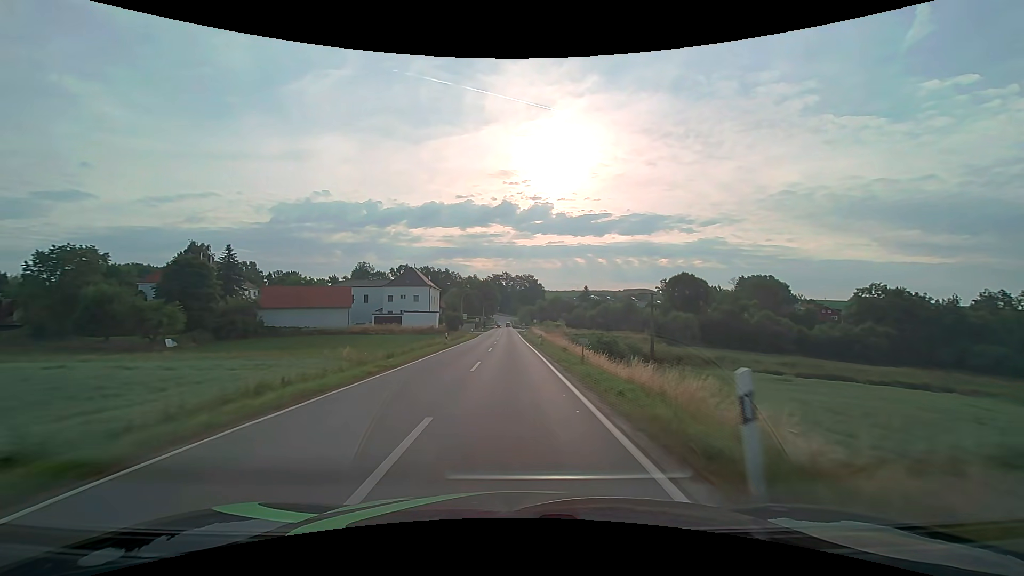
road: secondary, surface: asphalt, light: Day
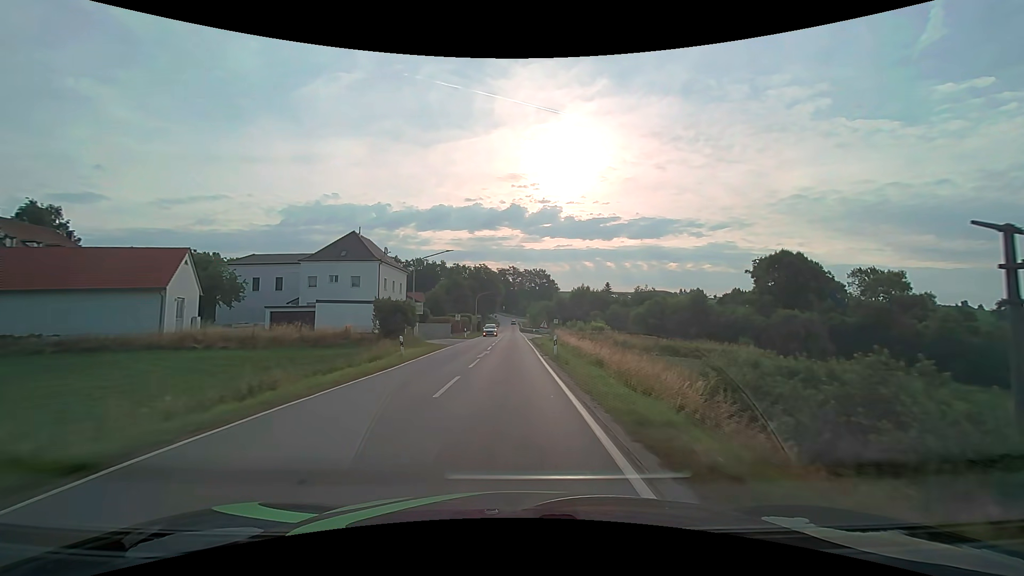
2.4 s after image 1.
(-0.2, +43.3) m; -1°
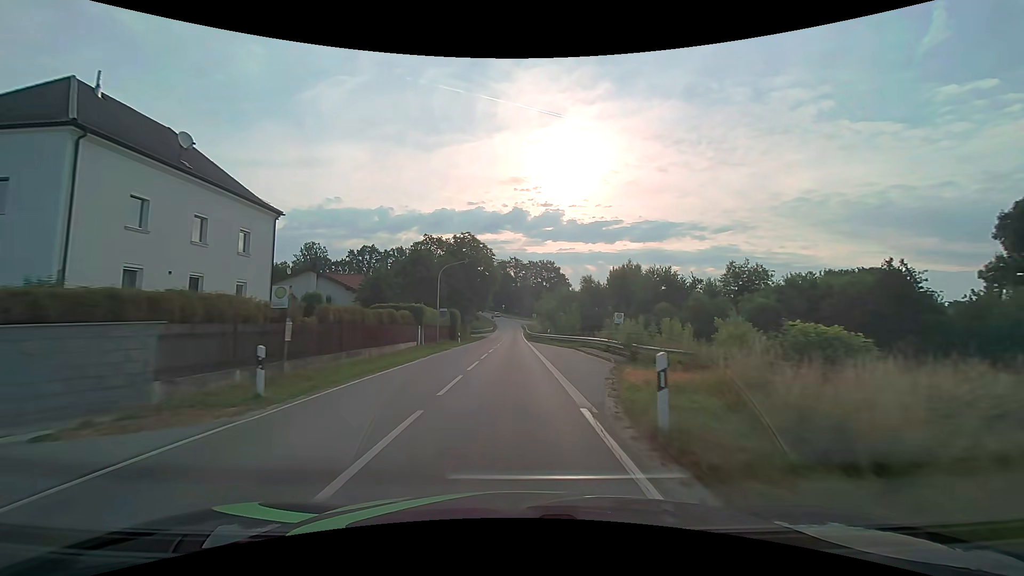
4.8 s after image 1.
(-0.2, +42.9) m; 0°
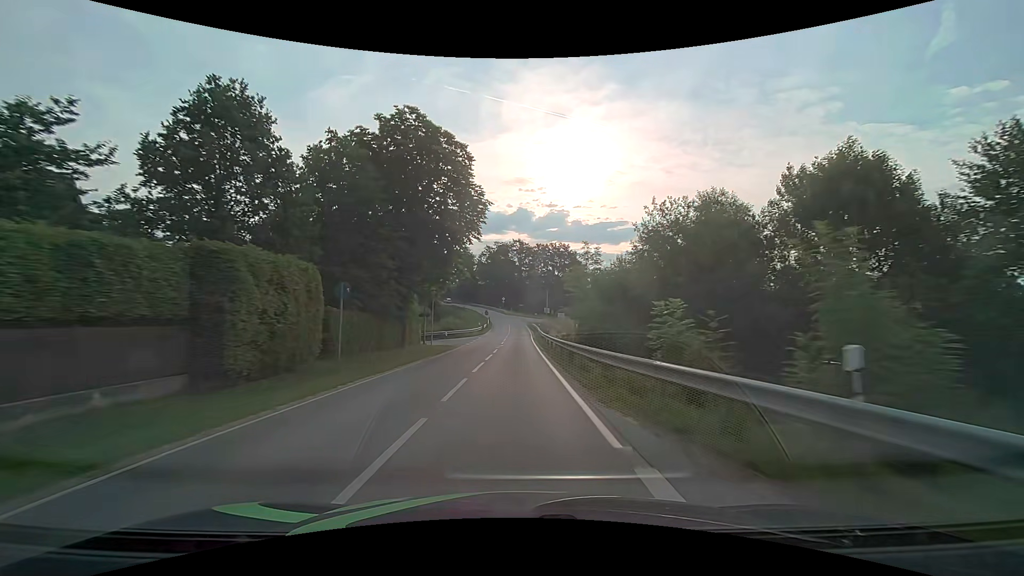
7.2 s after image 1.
(-0.1, +42.9) m; 0°
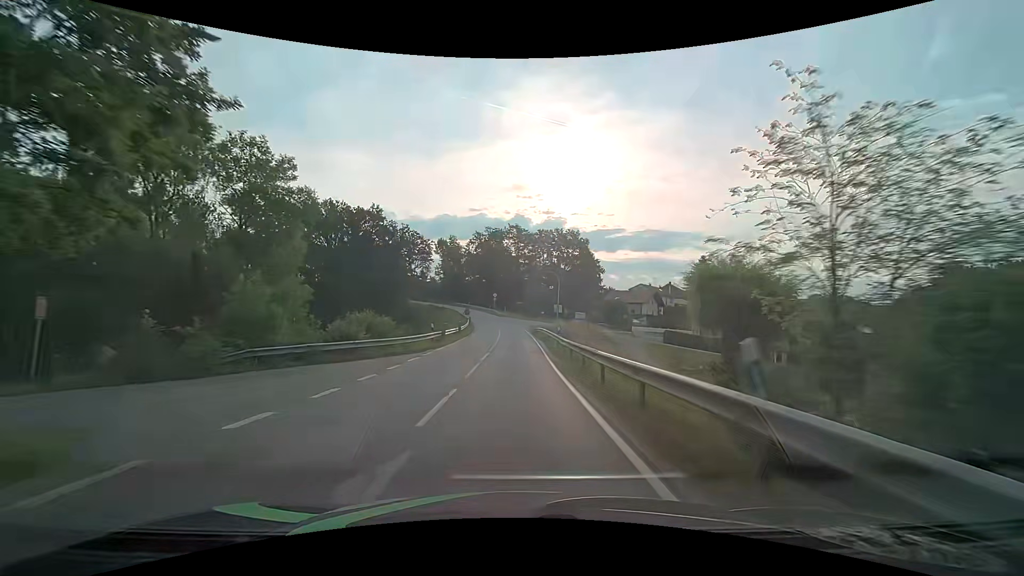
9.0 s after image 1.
(+0.1, +32.2) m; +1°
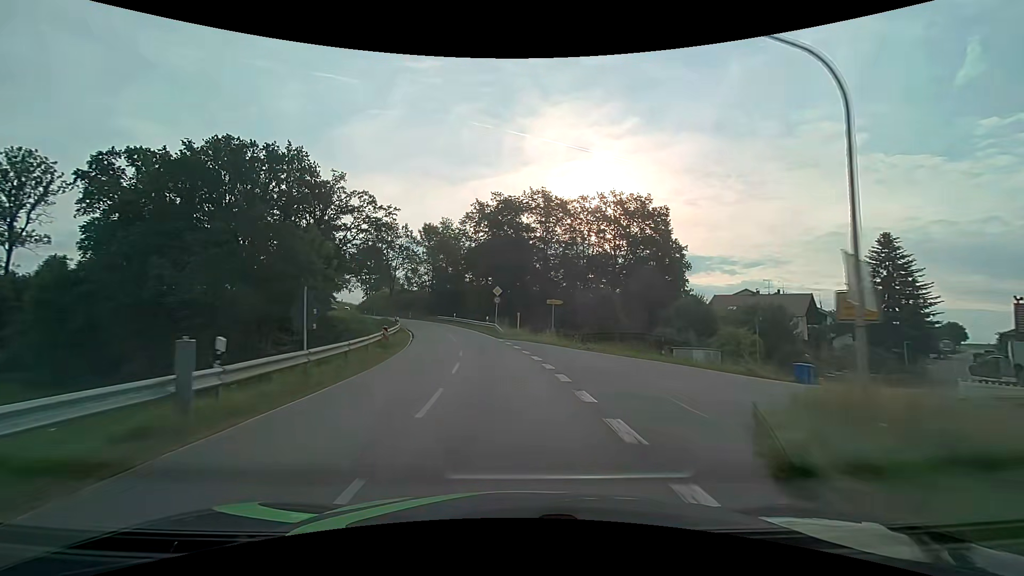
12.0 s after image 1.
(-0.5, +52.9) m; -3°
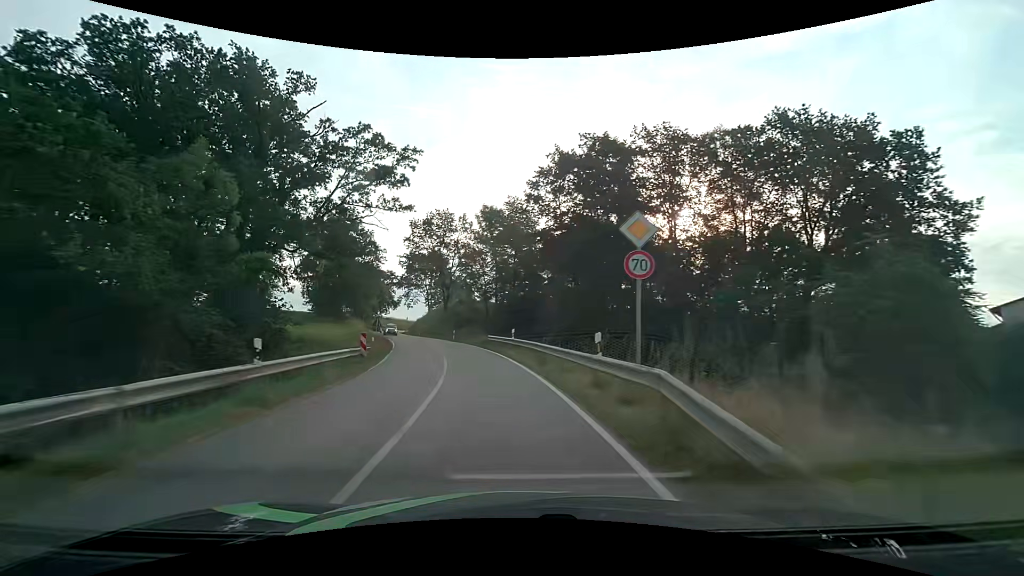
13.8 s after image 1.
(-2.2, +30.9) m; -9°
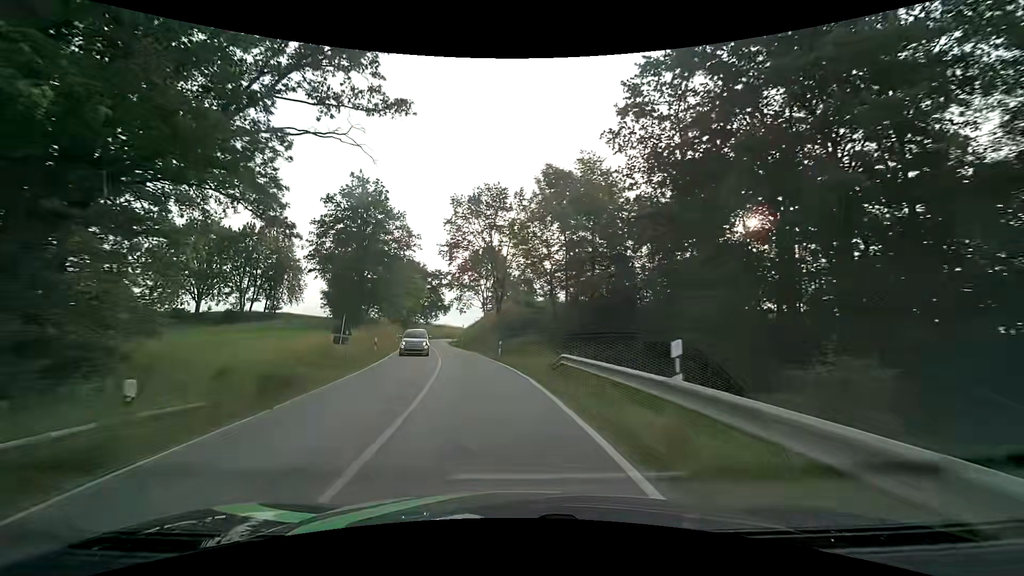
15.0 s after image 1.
(-1.4, +20.4) m; -7°
(0, +10) (-1, +20) (-3, +30) (-5, +40) (-7, +49) (-9, +59) (-11, +69) (-13, +79) (-14, +89) (-15, +99) m
